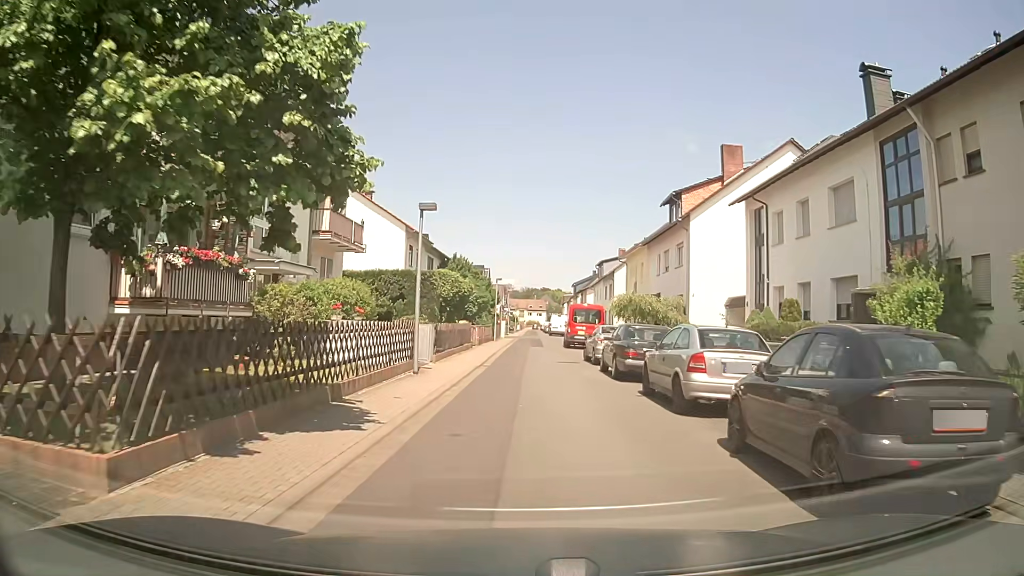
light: Day
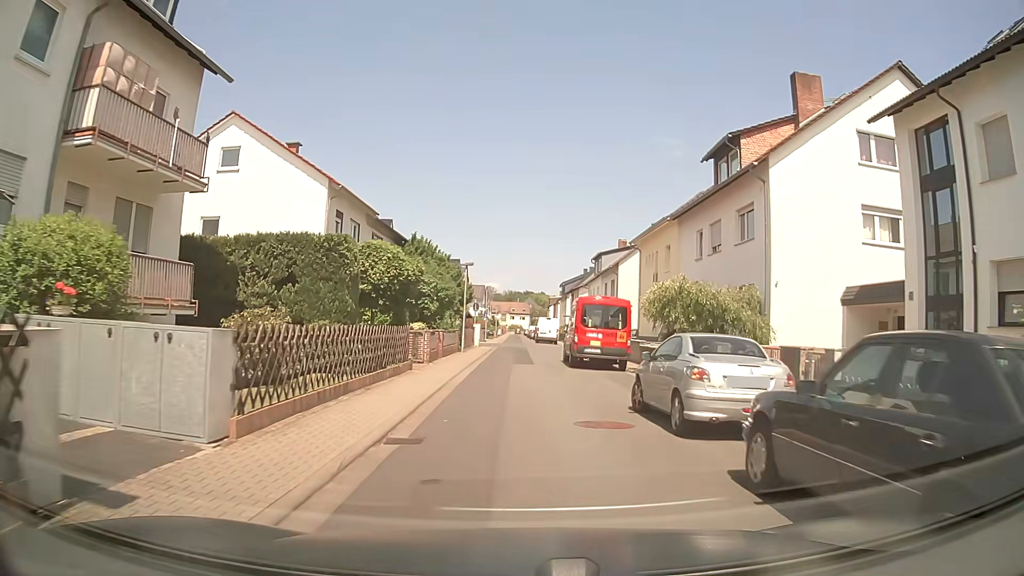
(+0.2, +14.3) m; +1°
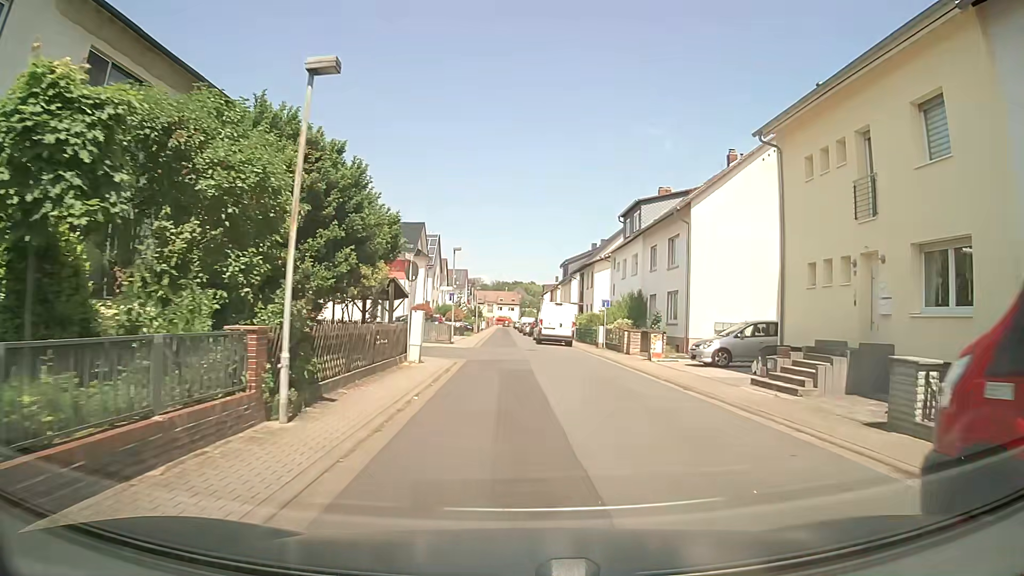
(+0.1, +25.5) m; +1°
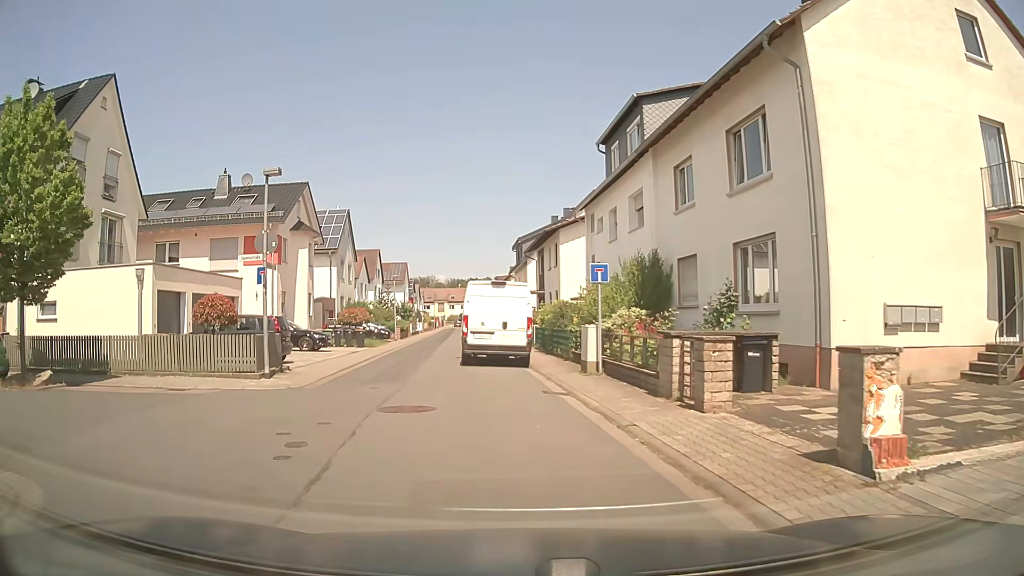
(+1.7, +19.0) m; +4°
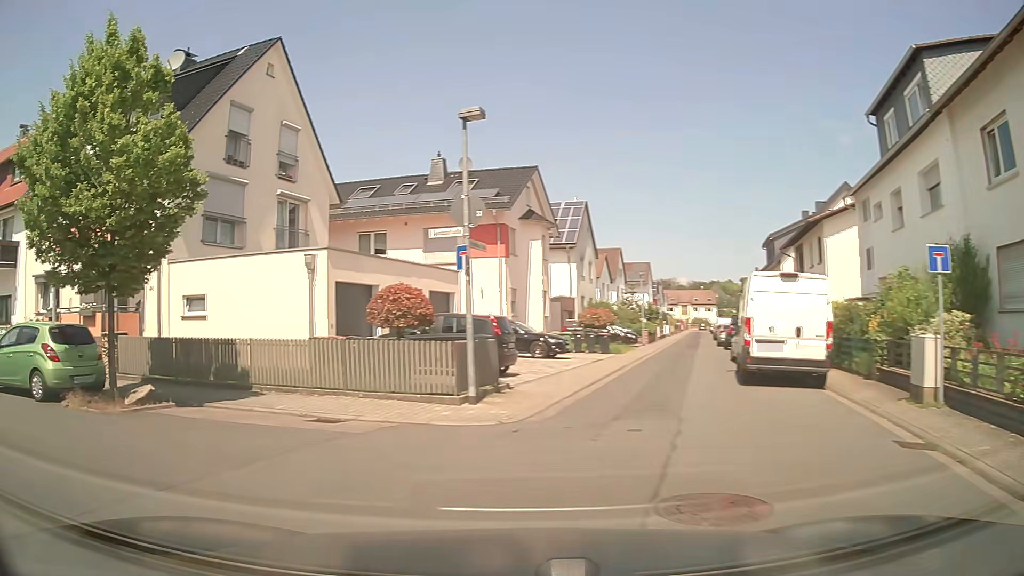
(-0.7, +4.9) m; -23°
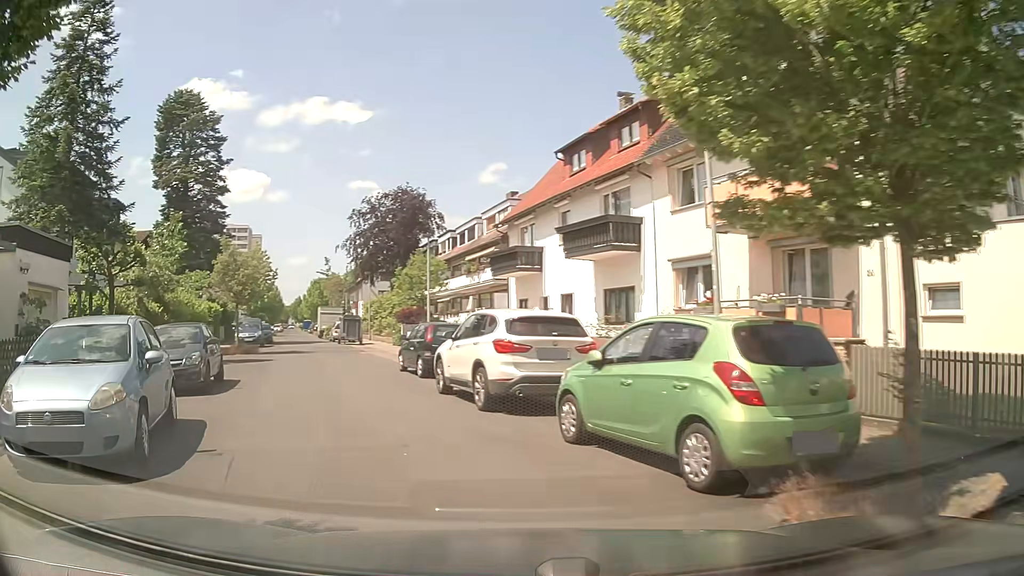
(-3.7, +6.6) m; -54°
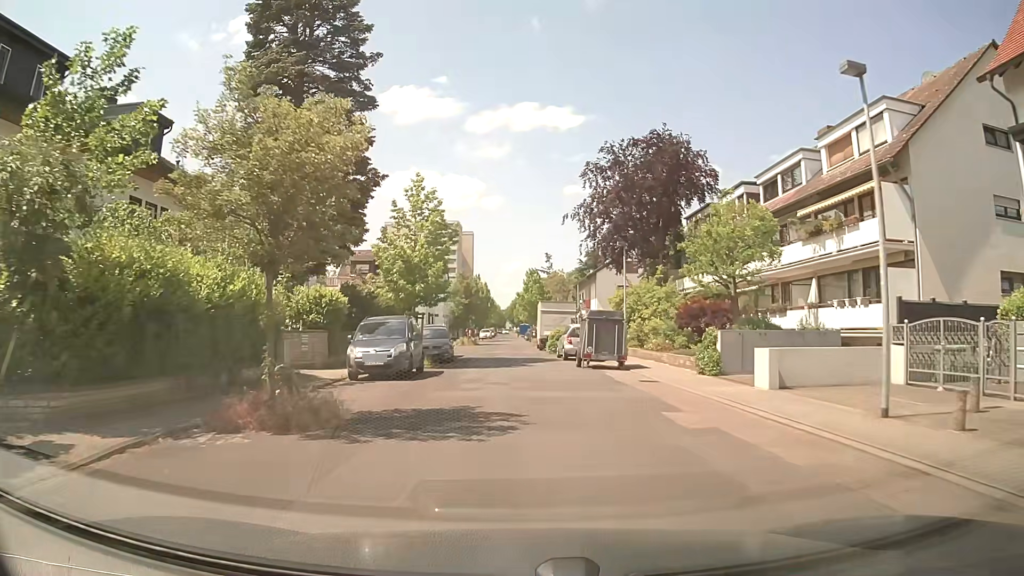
(-5.8, +22.6) m; -18°
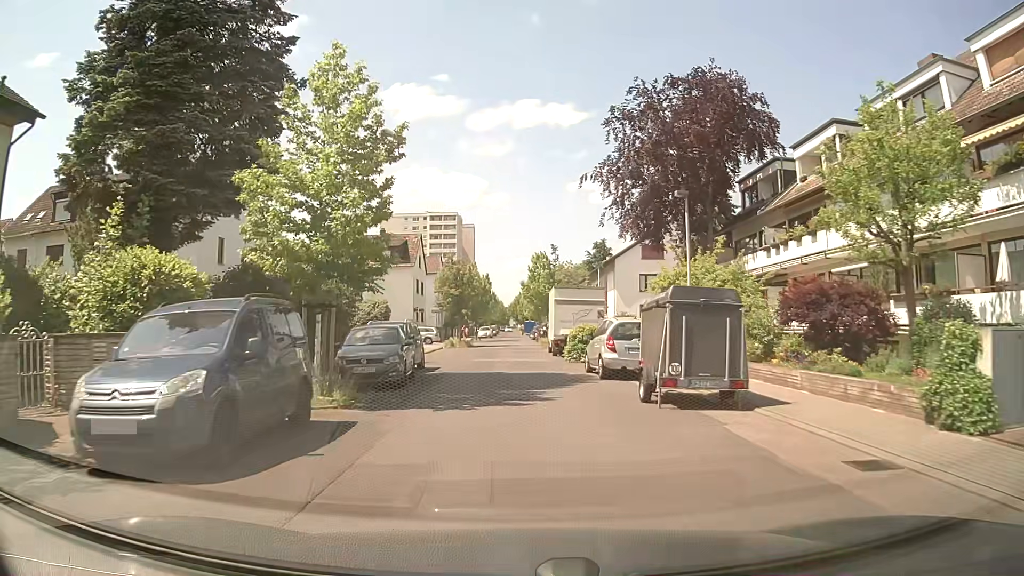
(+0.1, +12.2) m; +1°
